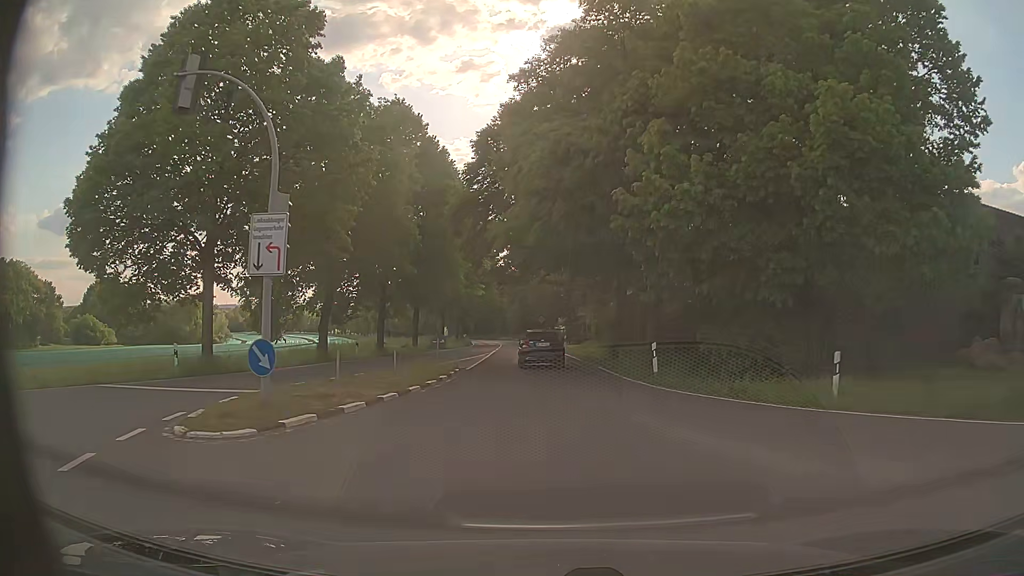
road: secondary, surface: asphalt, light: Day
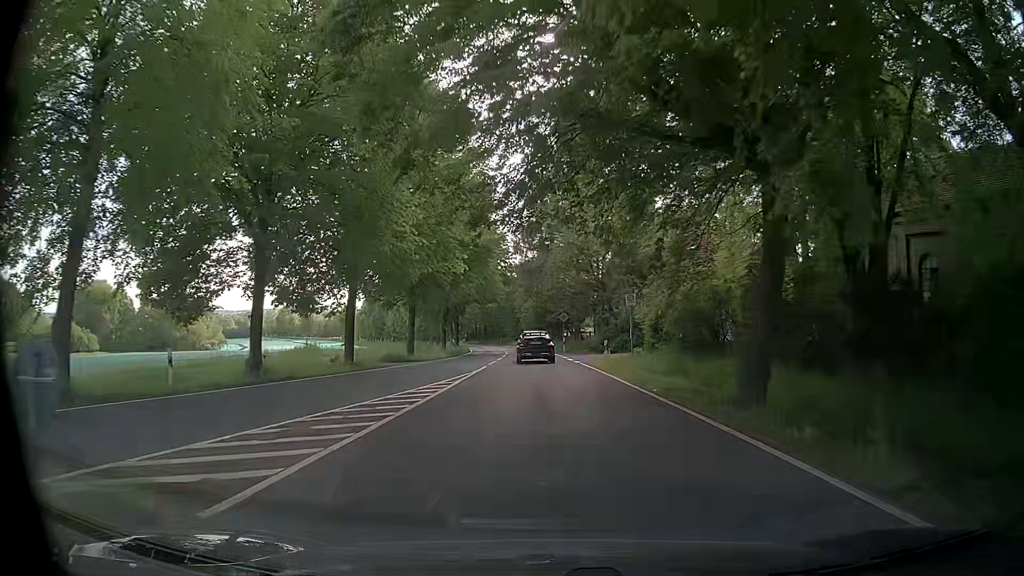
(-0.4, +21.3) m; -3°
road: tertiary
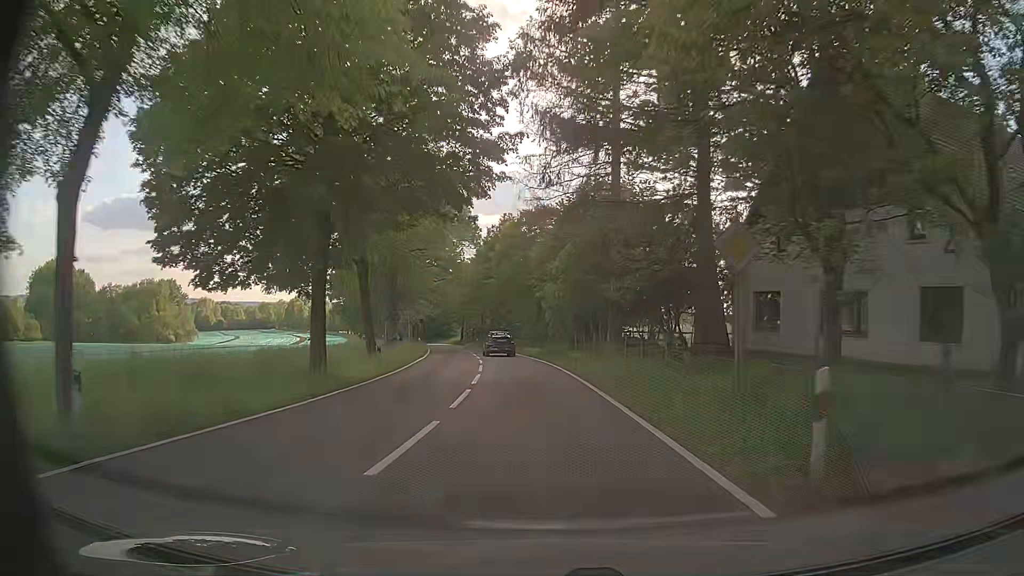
(0.0, +42.8) m; -1°
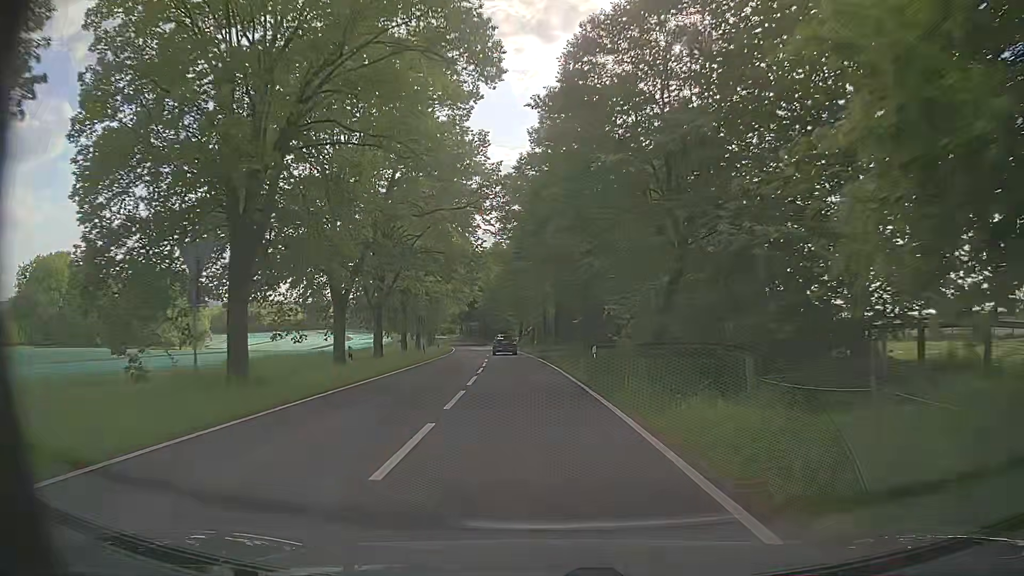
(-1.7, +36.1) m; -7°
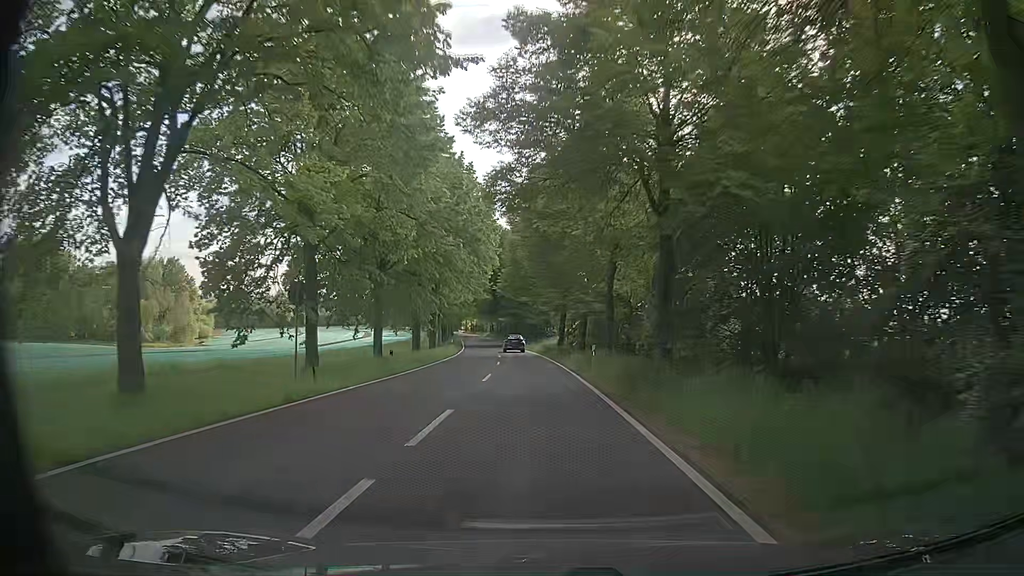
(-1.0, +28.2) m; -4°
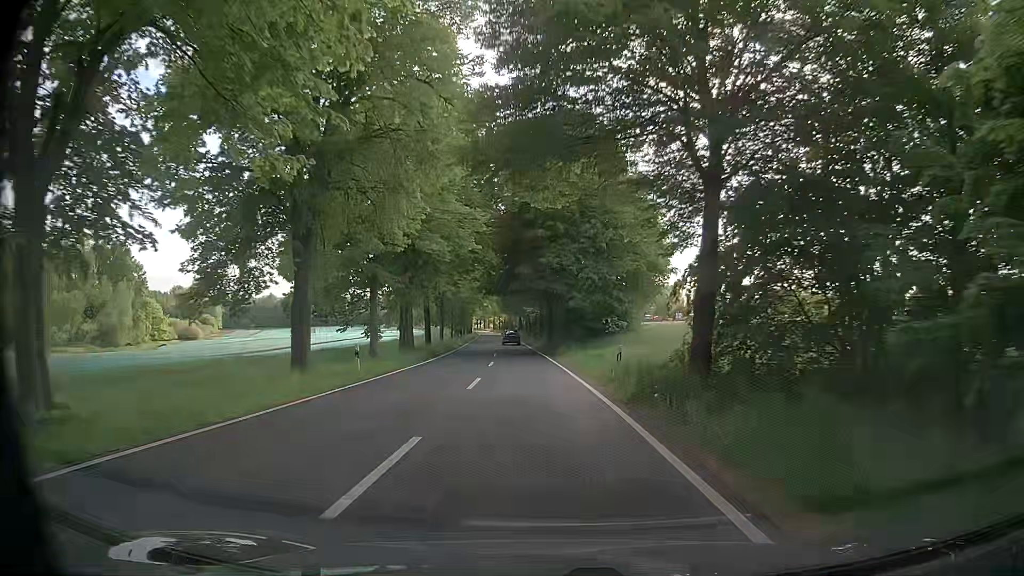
(-0.7, +39.6) m; -2°
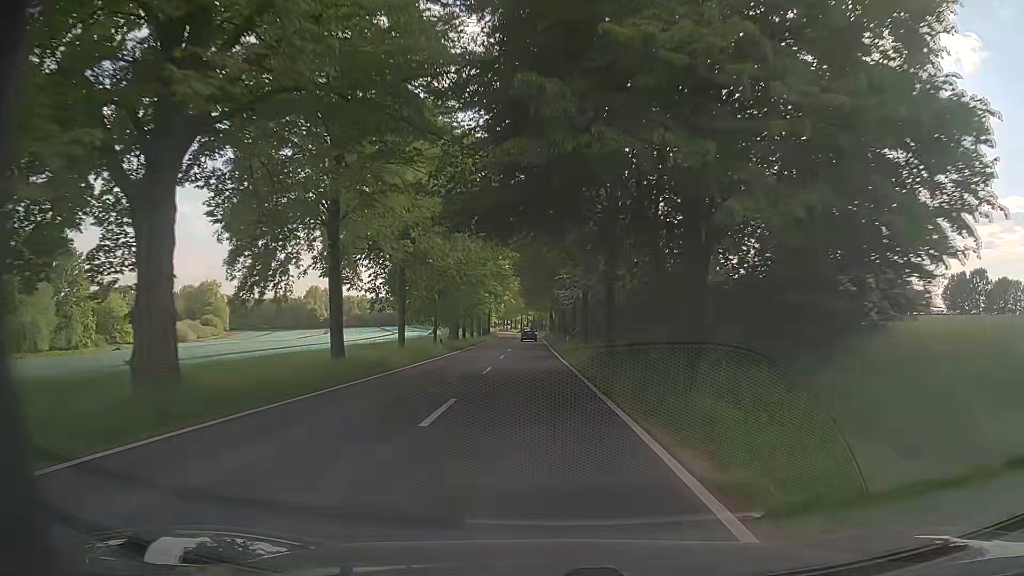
(-1.1, +31.1) m; -4°
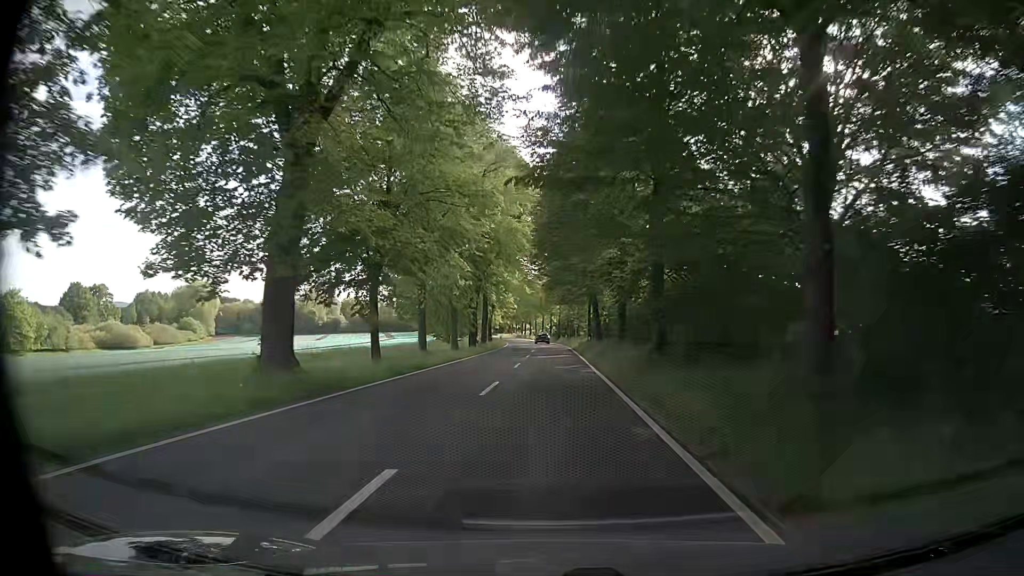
(-0.6, +43.1) m; -2°
(0, +10) (0, +20) (0, +30) (0, +40) (+1, +50) (+1, +60) (+1, +70) (0, +80) (0, +90) (-1, +100) m
